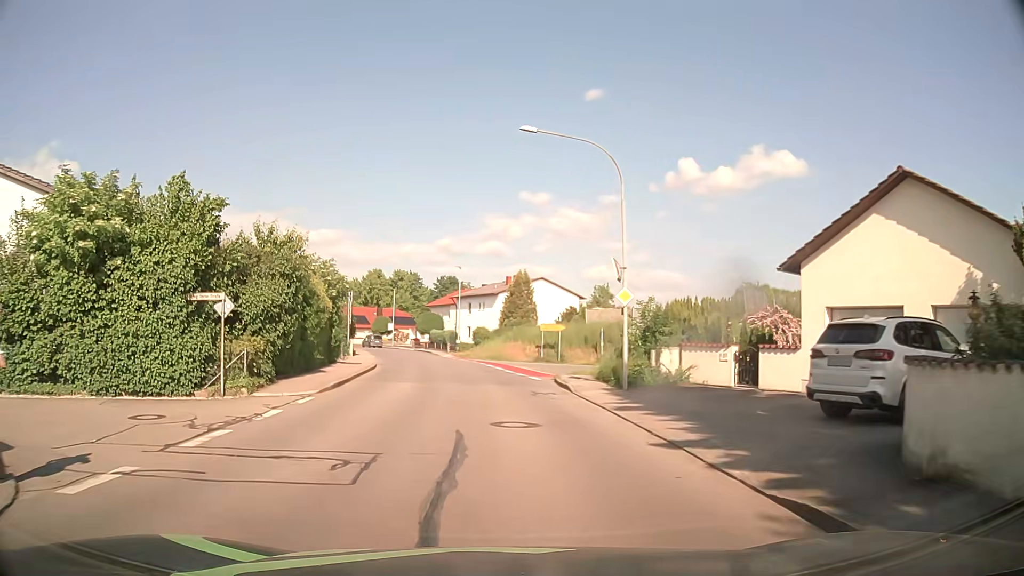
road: residential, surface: asphalt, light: Day
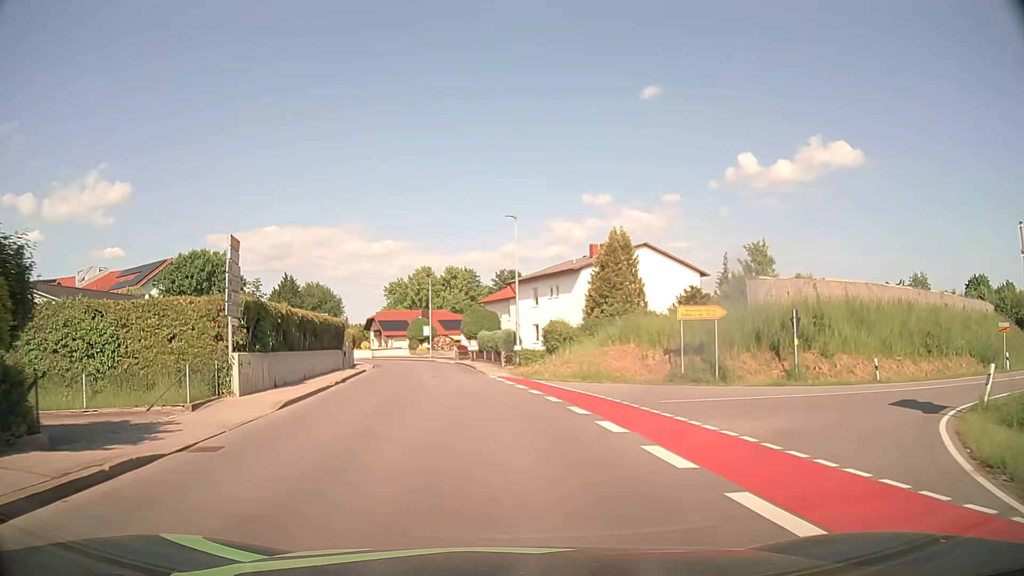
(-1.3, +27.2) m; -5°
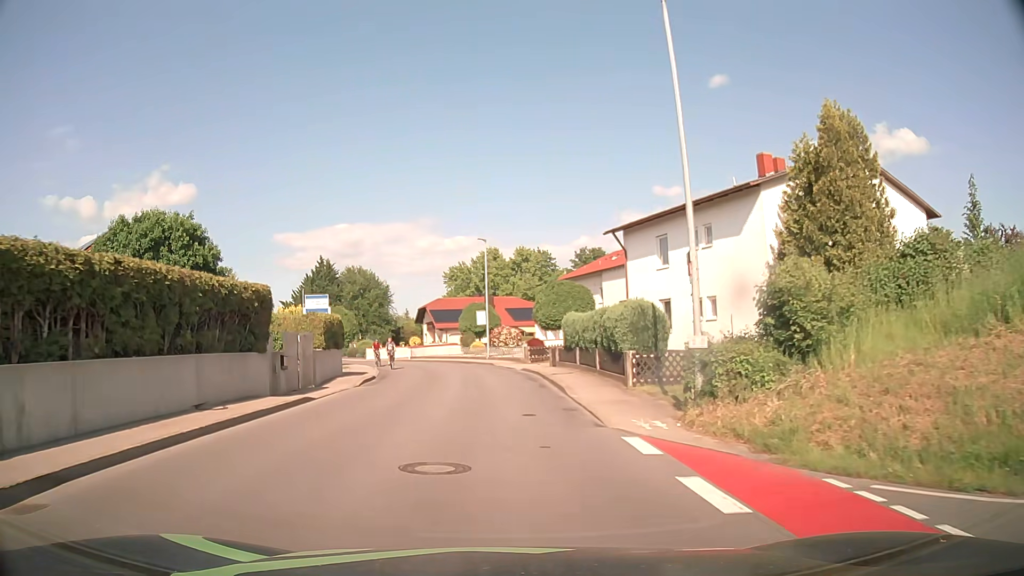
(-1.5, +23.2) m; -7°
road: tertiary
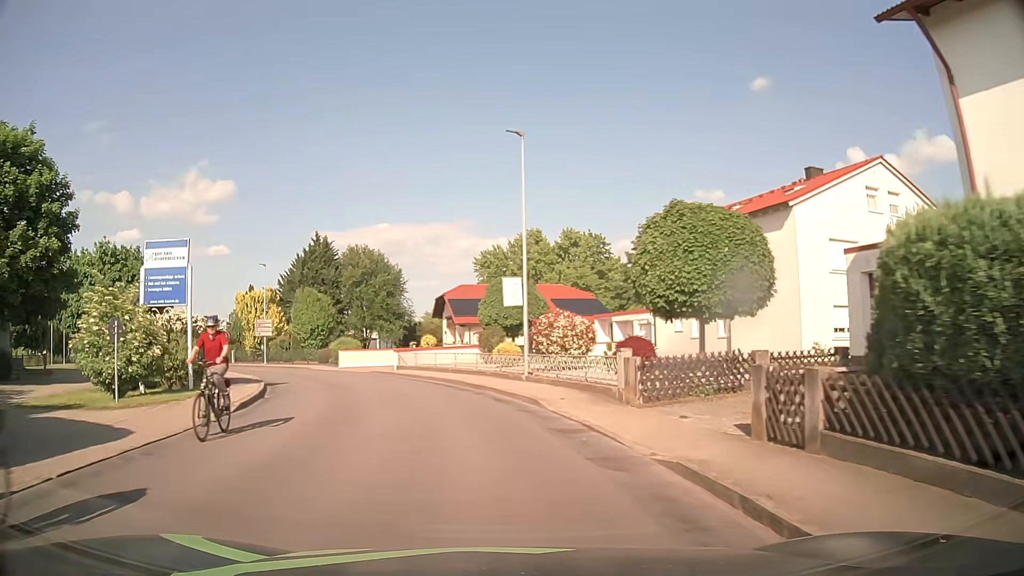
(-0.5, +23.9) m; -3°
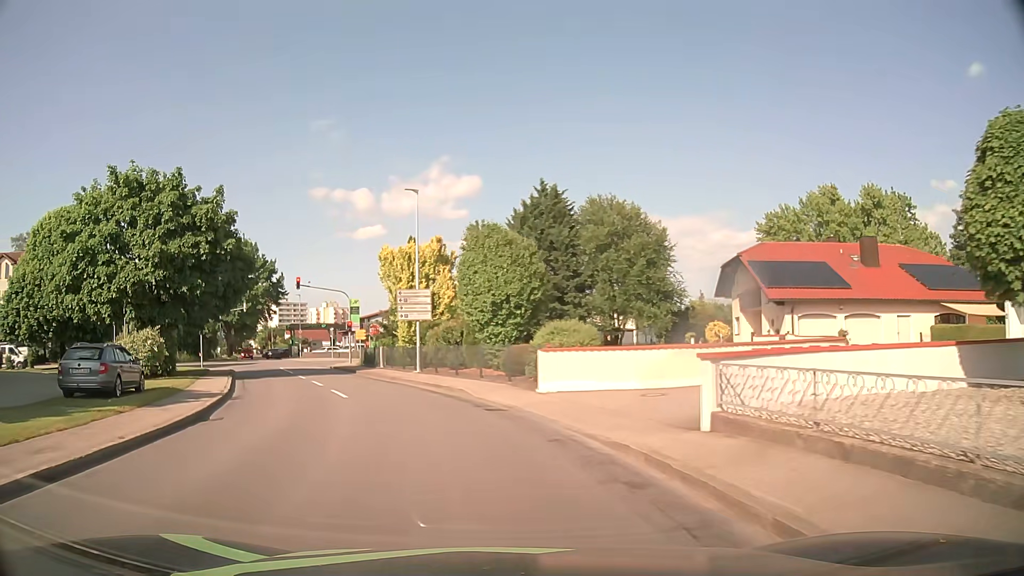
(-4.5, +26.1) m; -22°
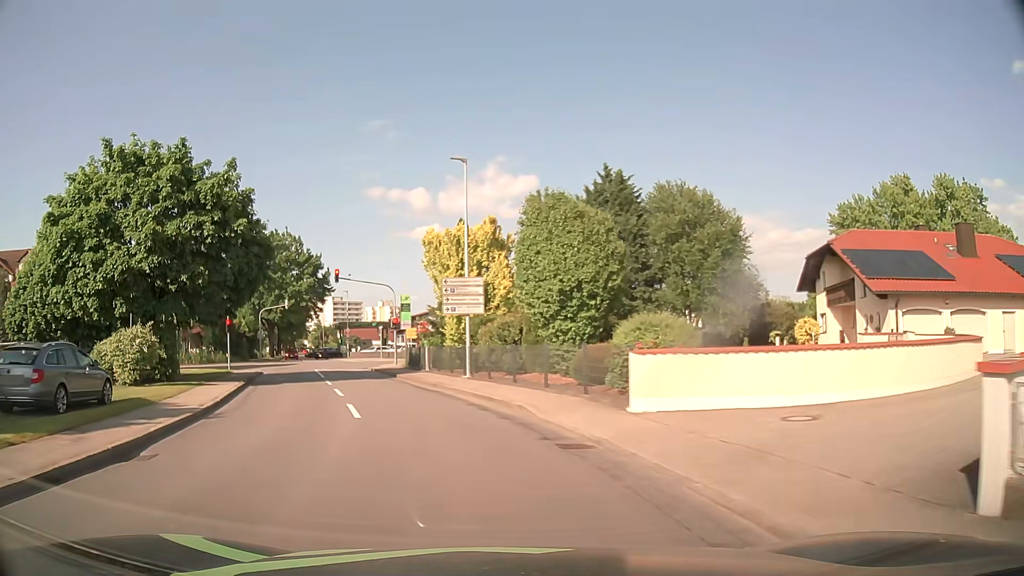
(-0.2, +5.1) m; -4°
